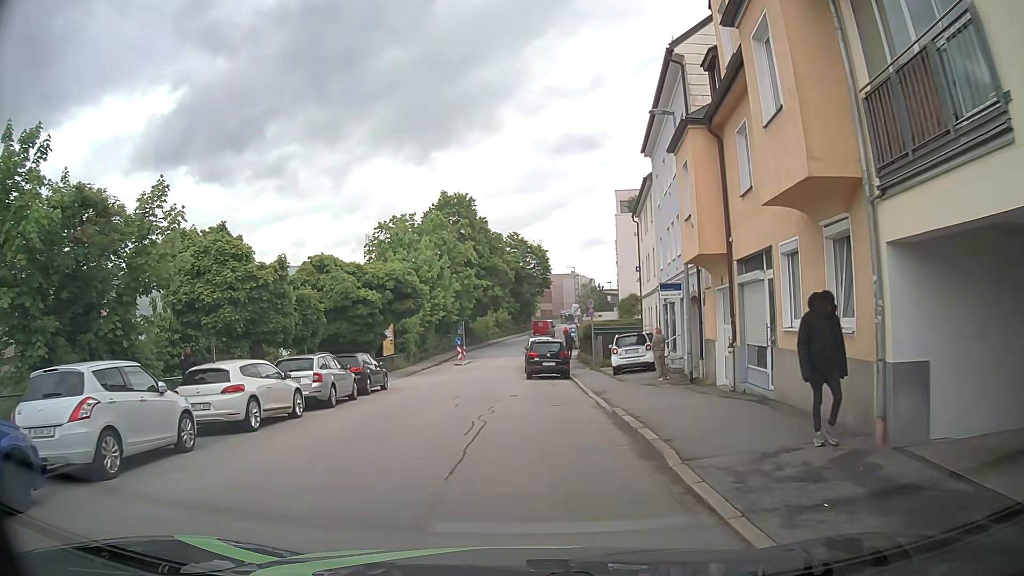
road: residential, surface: asphalt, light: Day
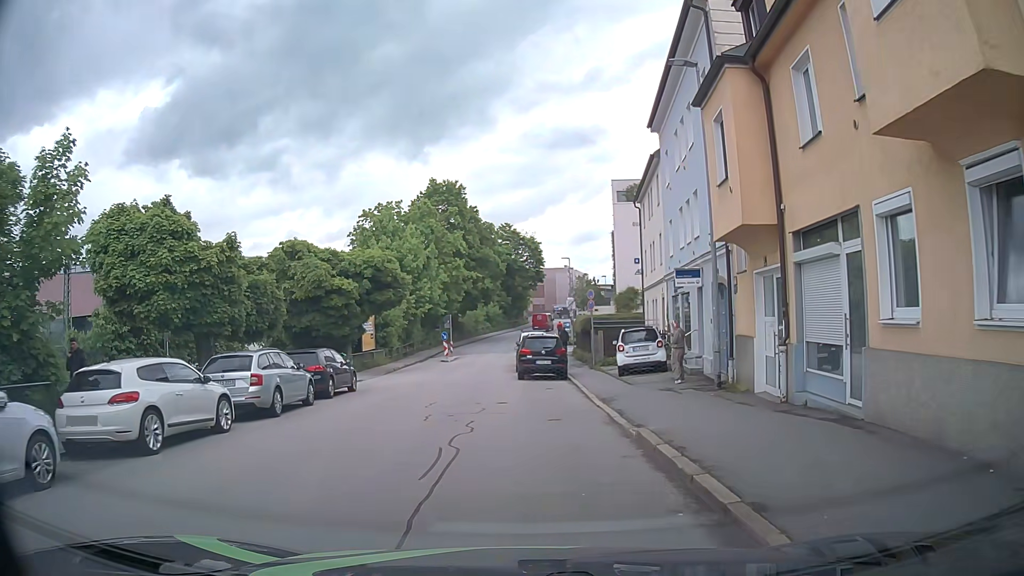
(0.0, +3.6) m; +1°
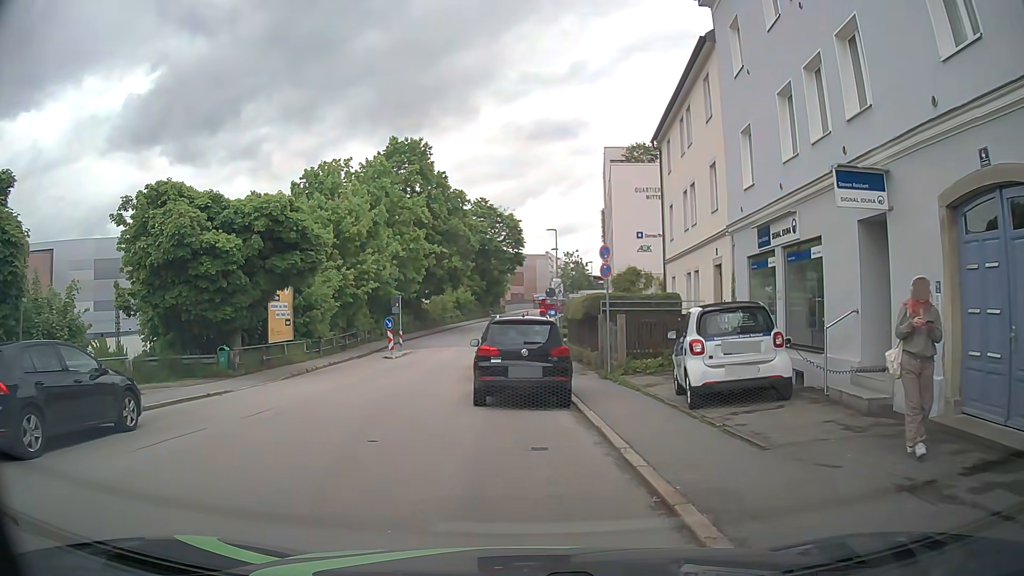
(+0.4, +11.9) m; +4°
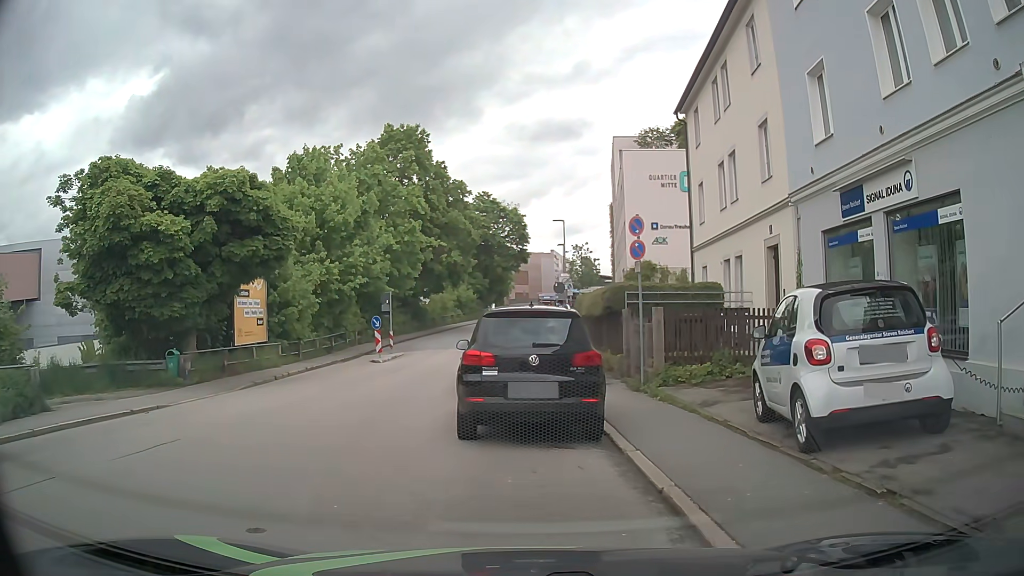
(-0.1, +3.9) m; -3°
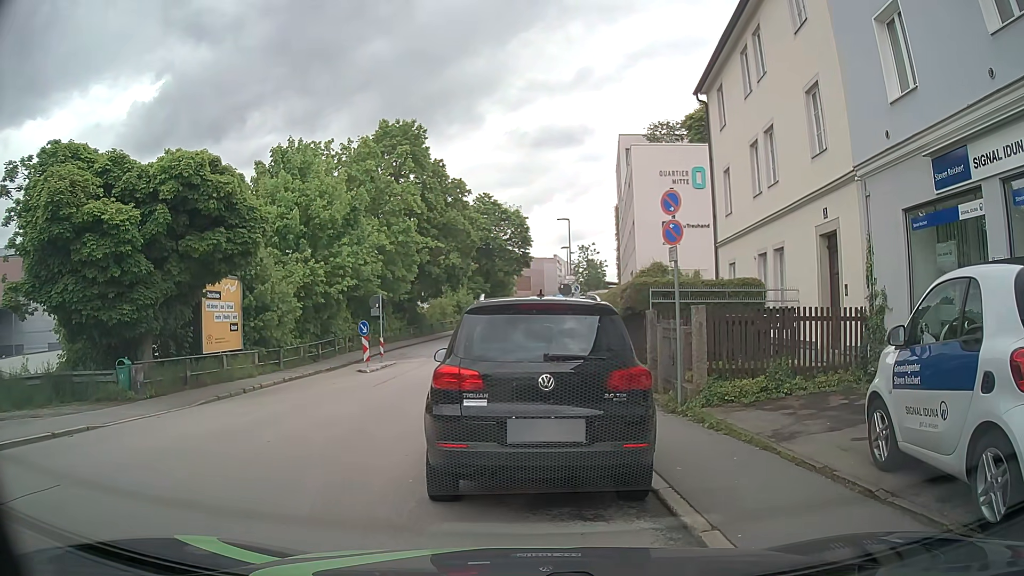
(0.0, +2.7) m; -1°
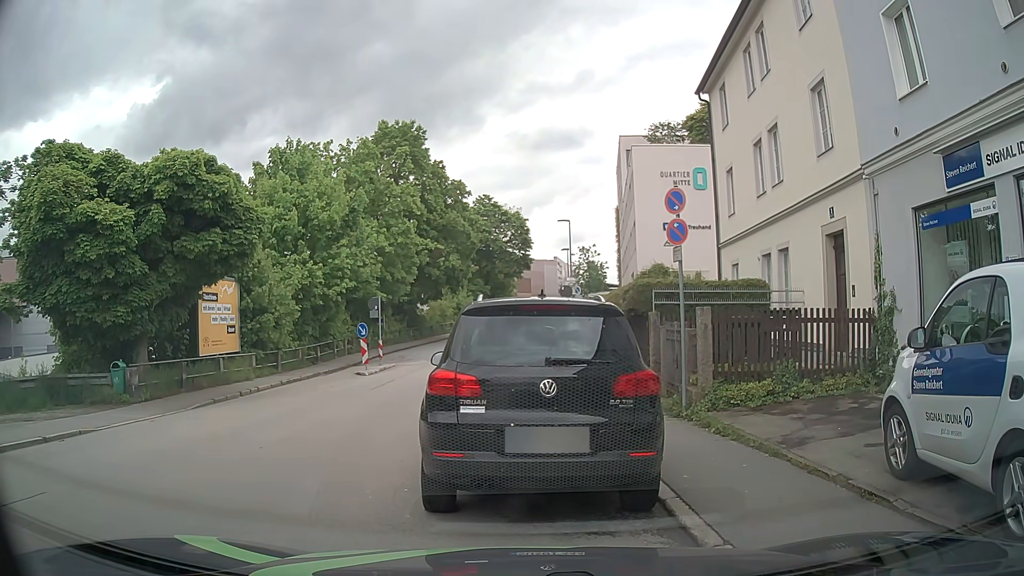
(0.0, +0.3) m; 0°
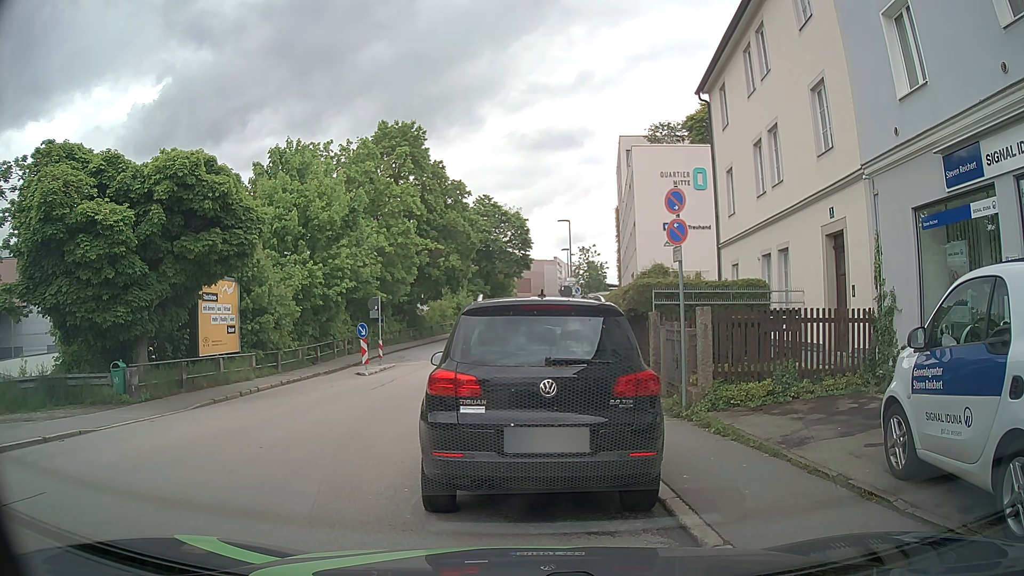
(0.0, 0.0) m; 0°
